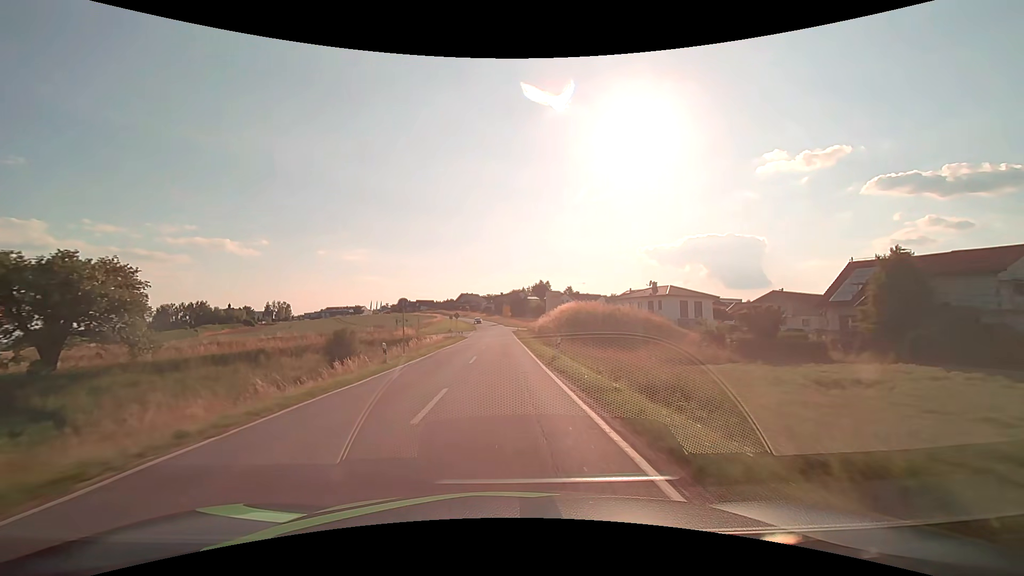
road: secondary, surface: asphalt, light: Day
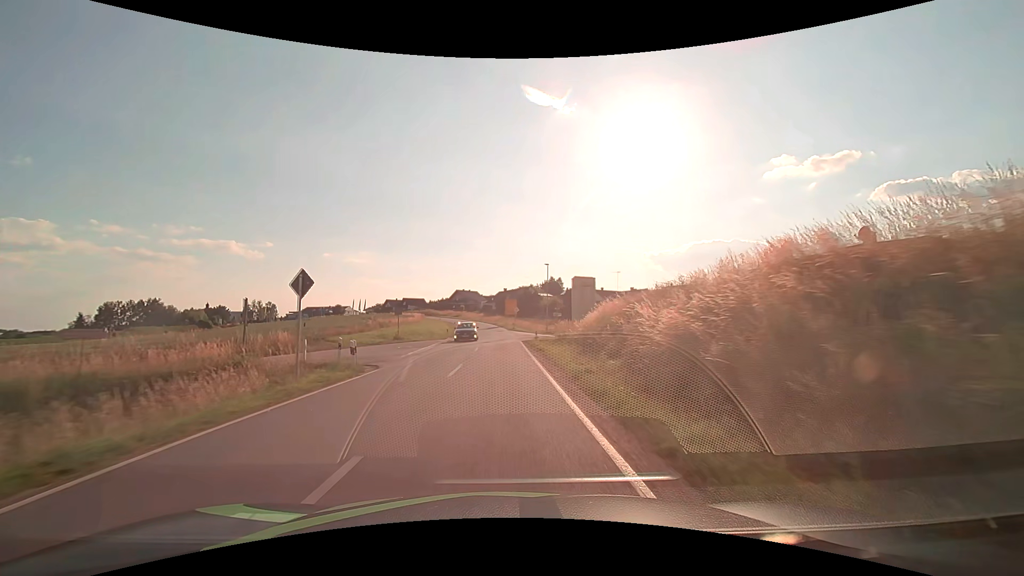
(0.0, +43.2) m; 0°
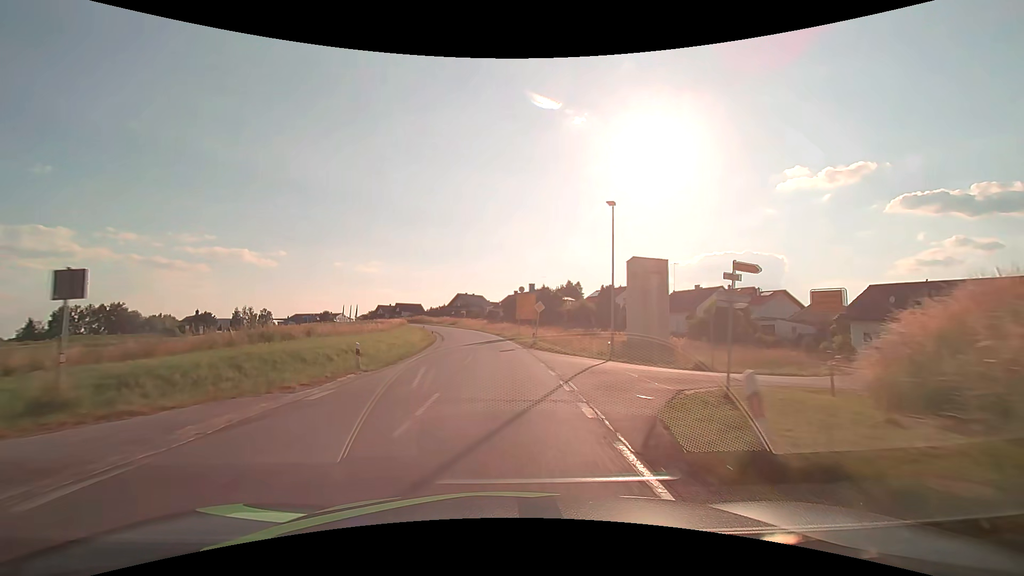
(-0.3, +32.1) m; -1°
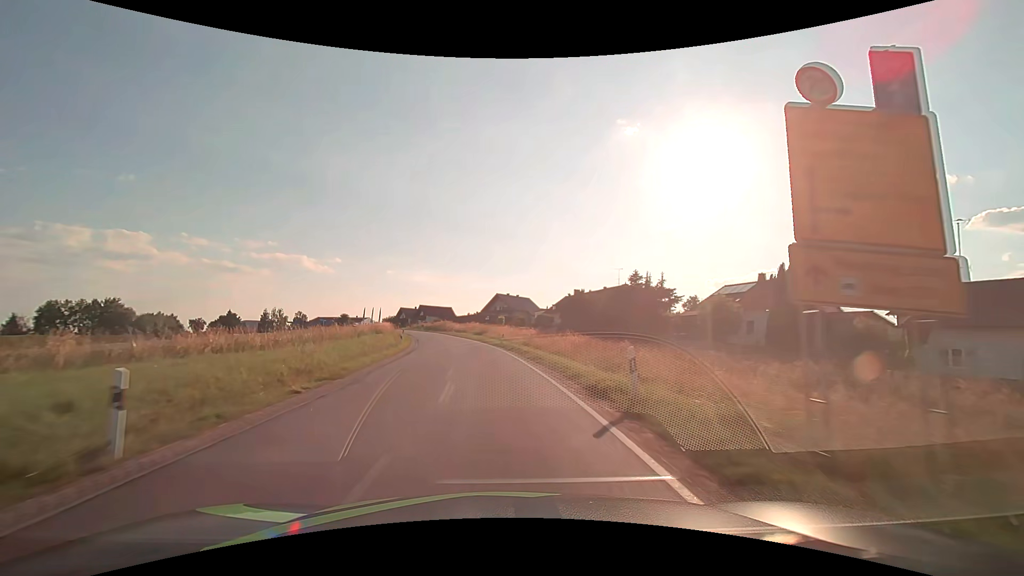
(-1.6, +42.3) m; -5°
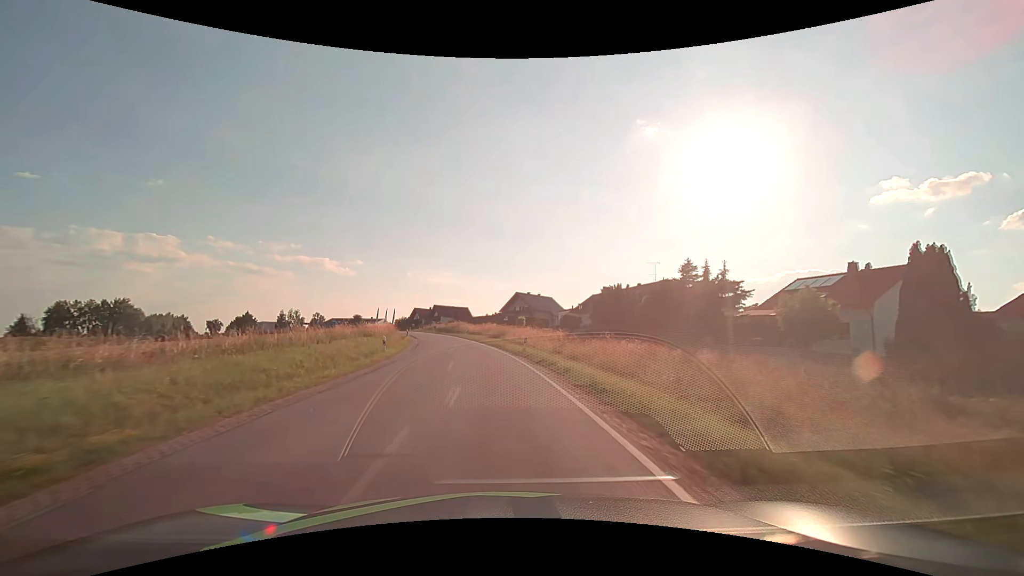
(-0.2, +10.5) m; -2°
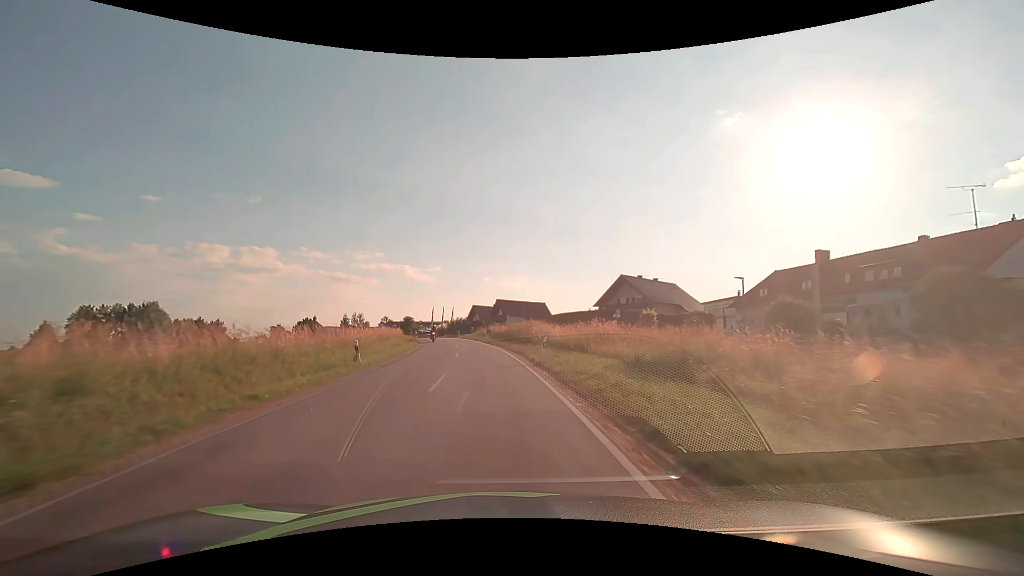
(-3.2, +42.0) m; -9°
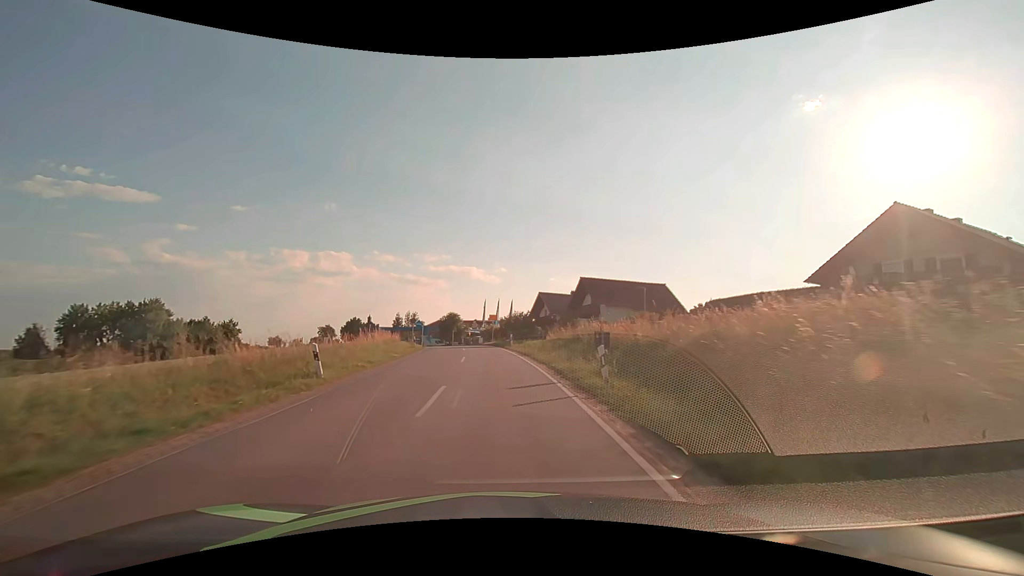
(-2.7, +40.6) m; -8°
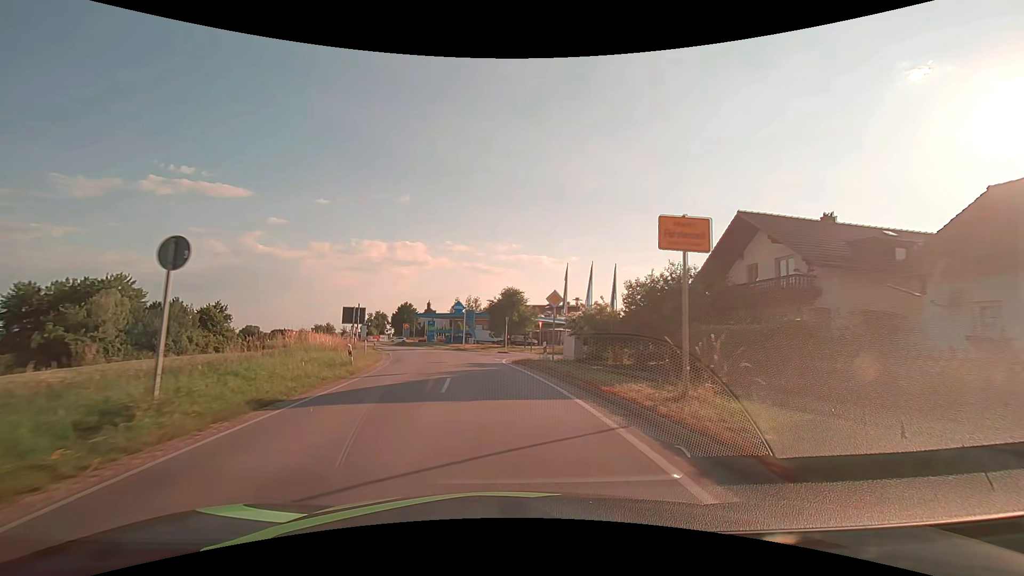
(-3.2, +45.7) m; -8°
(0, +10) (-1, +20) (-2, +30) (-4, +40) (-7, +49) (-10, +59) (-13, +68) (-16, +78) (-20, +87) (-24, +96) m
